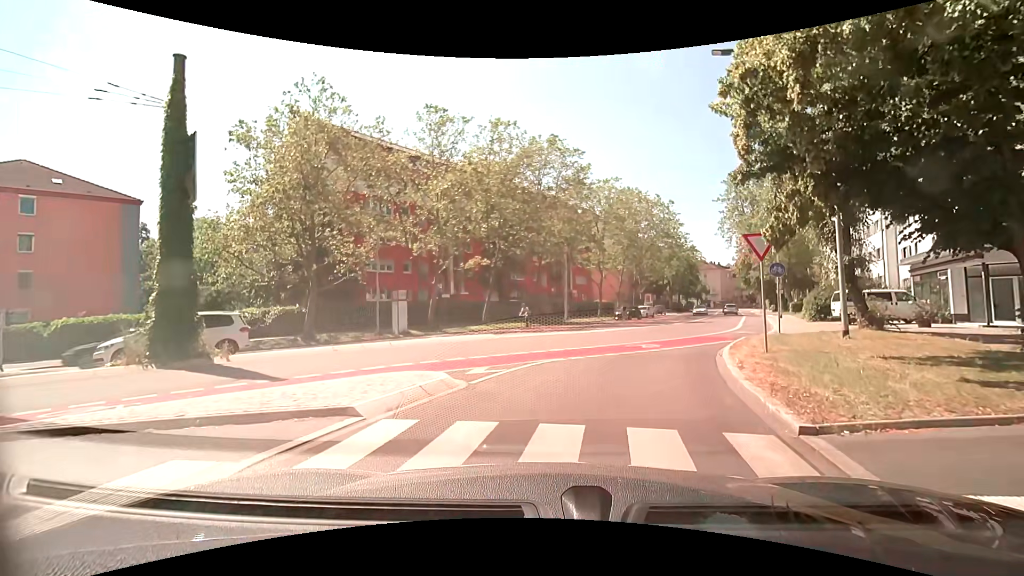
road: secondary_link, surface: asphalt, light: Day
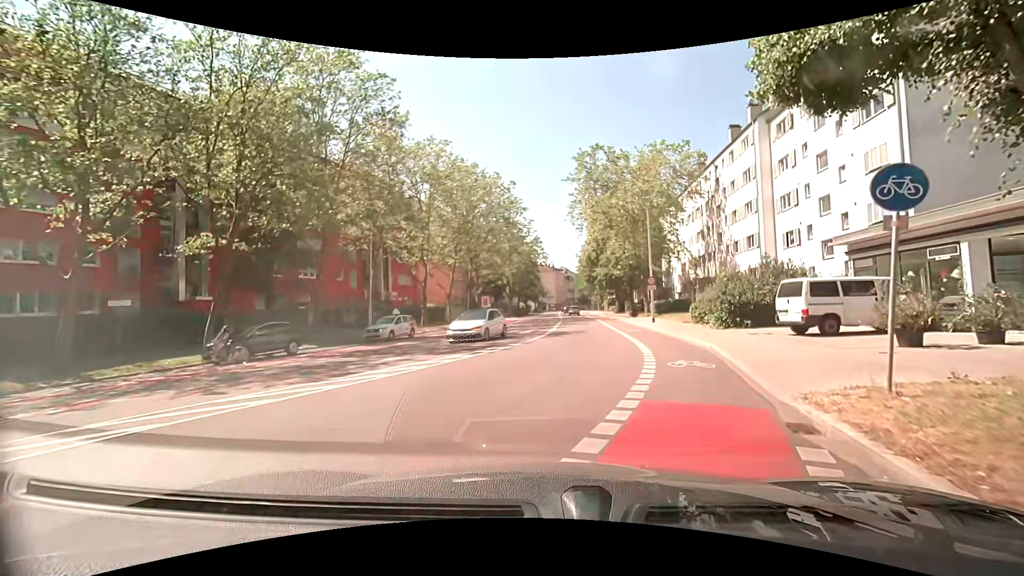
(+2.2, +16.1) m; +18°
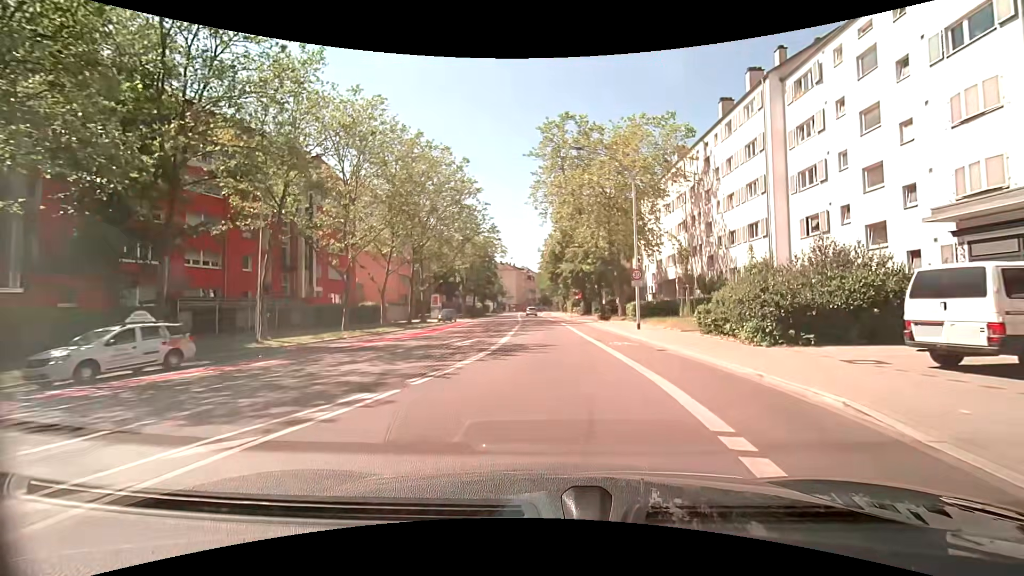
(+0.2, +9.0) m; +3°
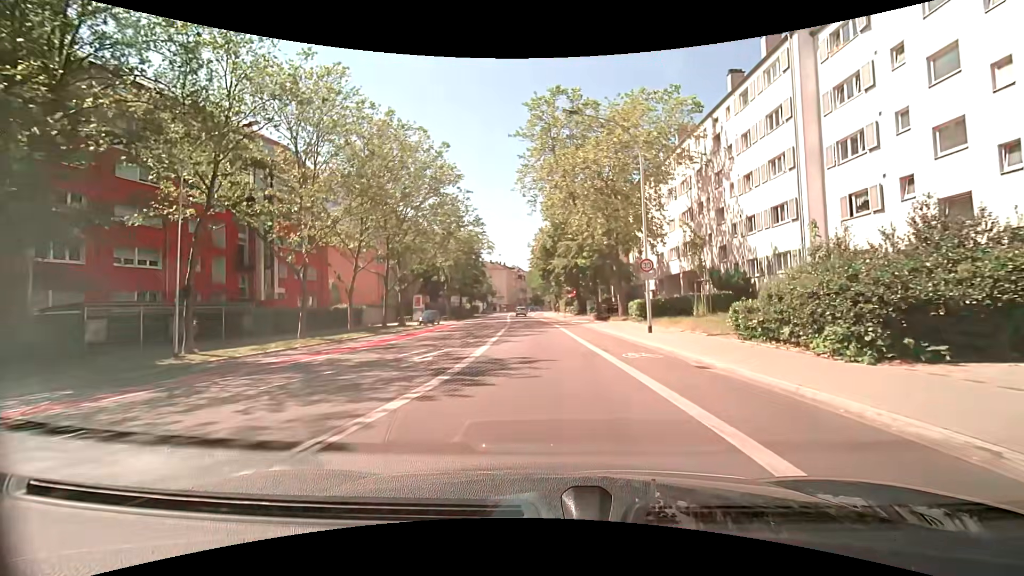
(+0.1, +5.1) m; +2°
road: secondary
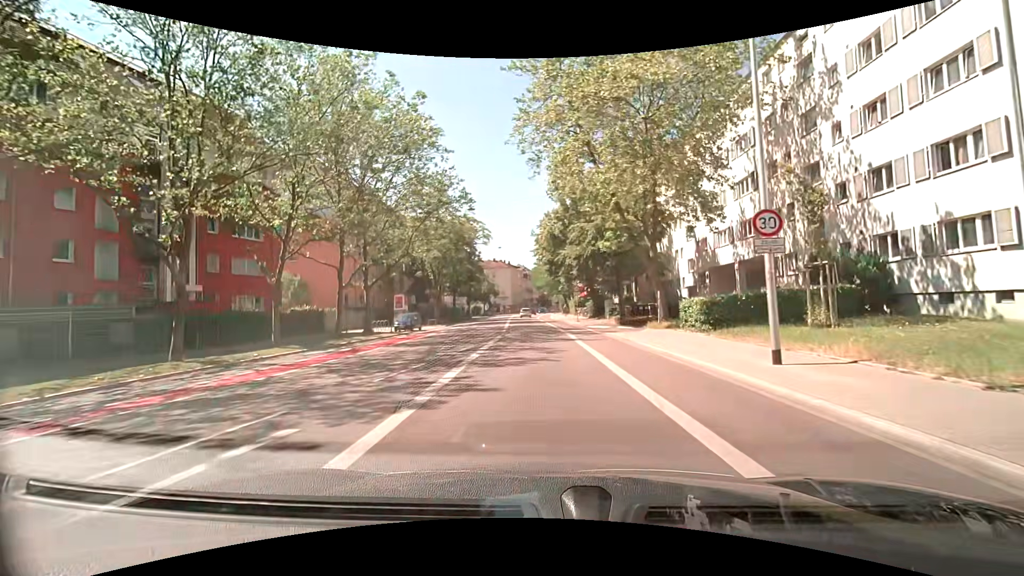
(-0.2, +11.2) m; -2°
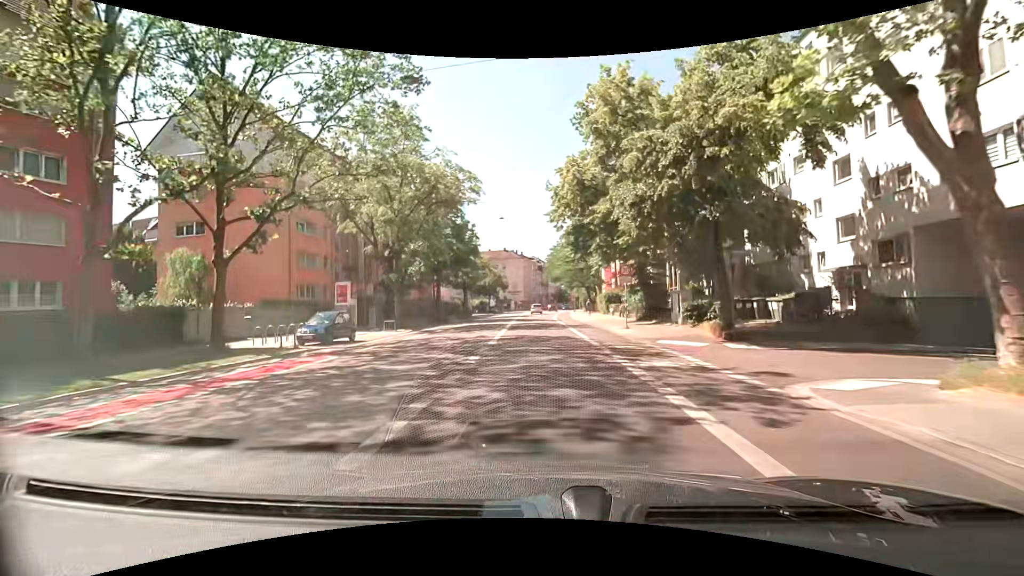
(-0.1, +19.1) m; -1°
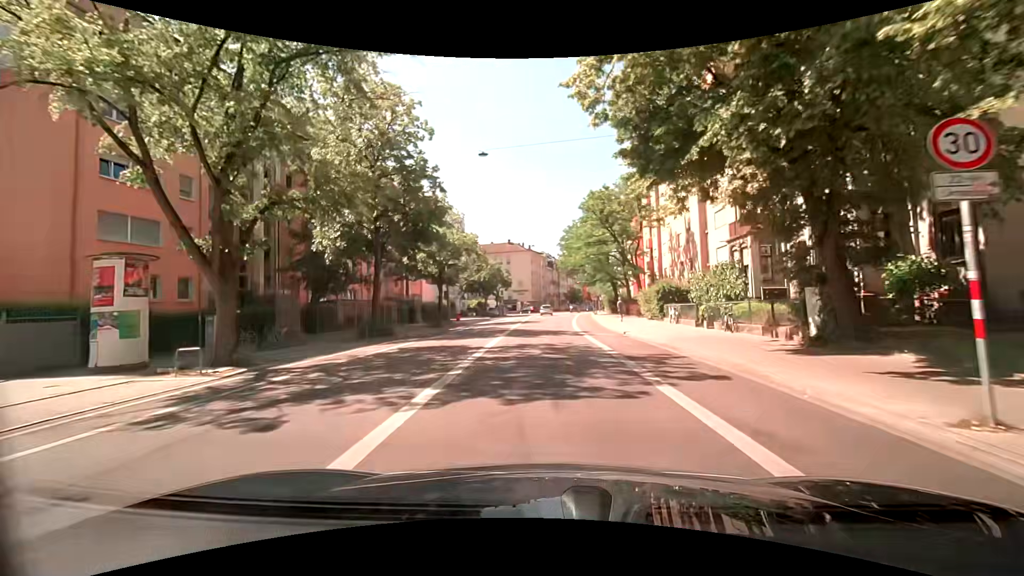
(-0.2, +19.8) m; -1°
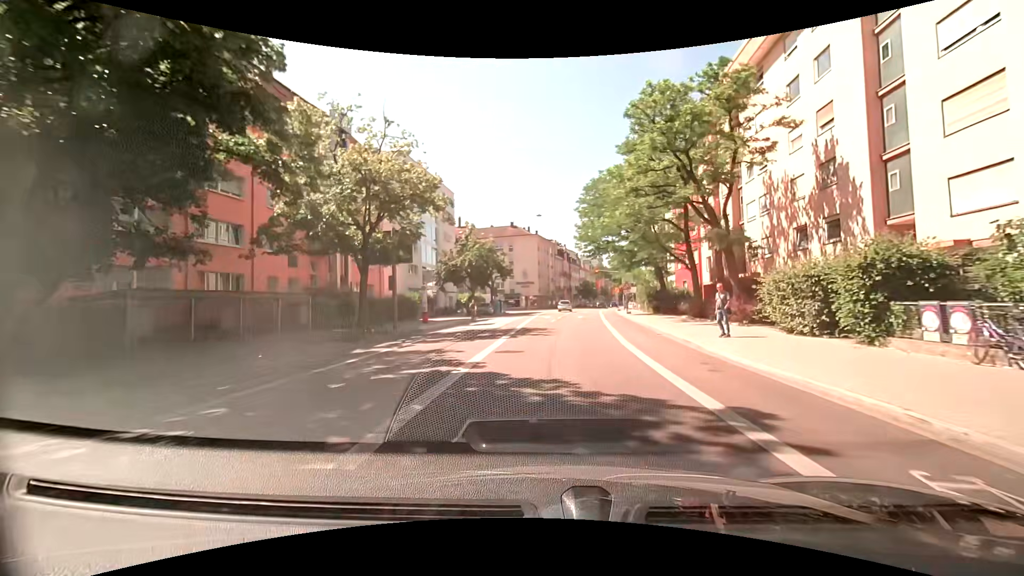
(-0.2, +19.8) m; -1°
